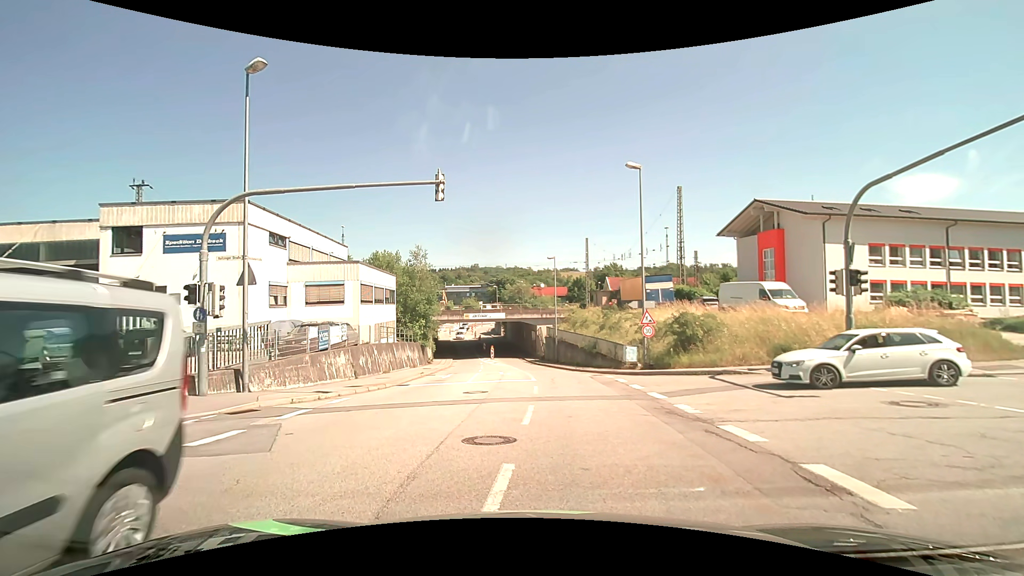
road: tertiary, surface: asphalt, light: Day
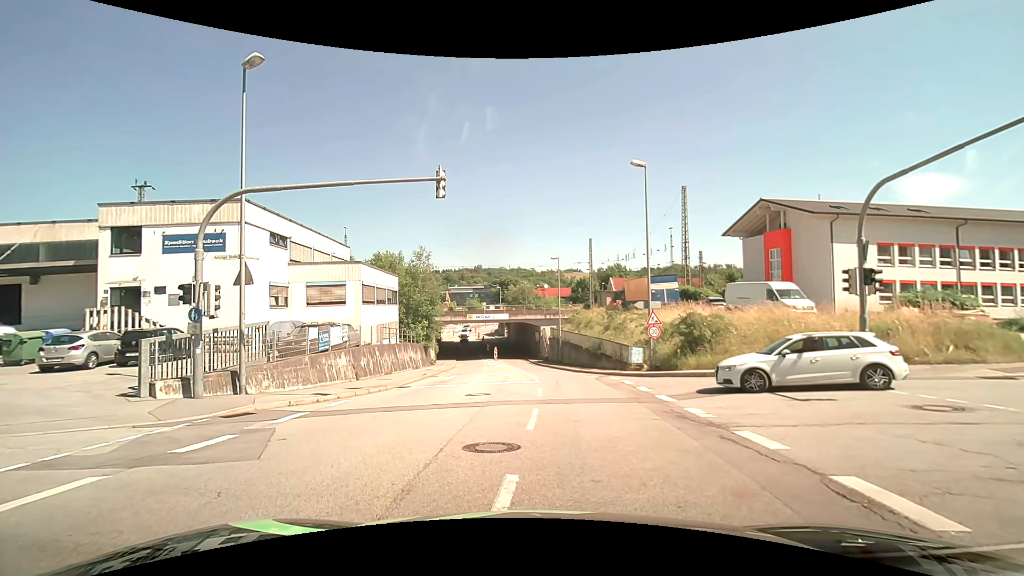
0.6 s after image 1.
(0.0, +0.5) m; 0°
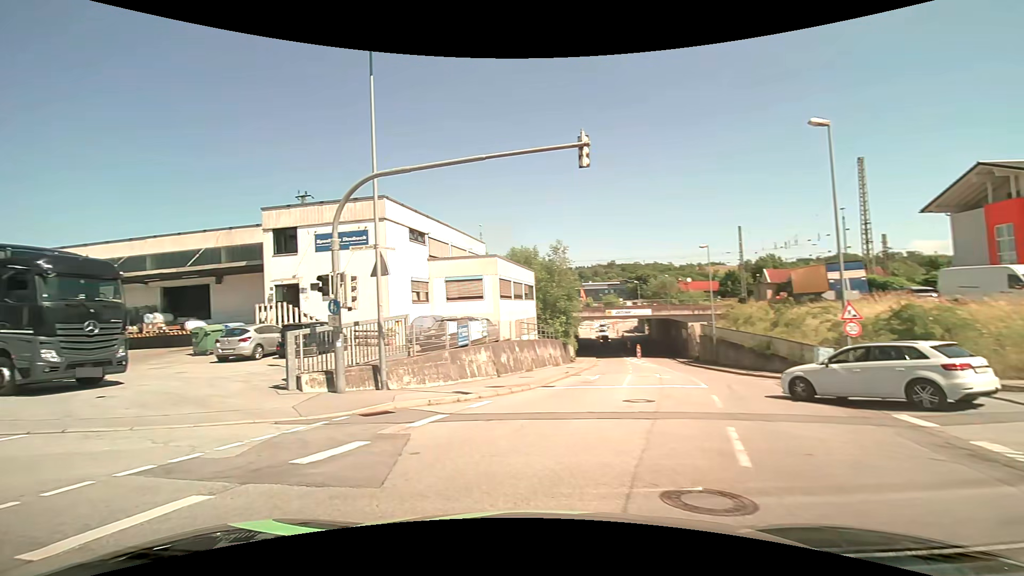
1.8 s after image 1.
(-0.3, +2.4) m; -15°
